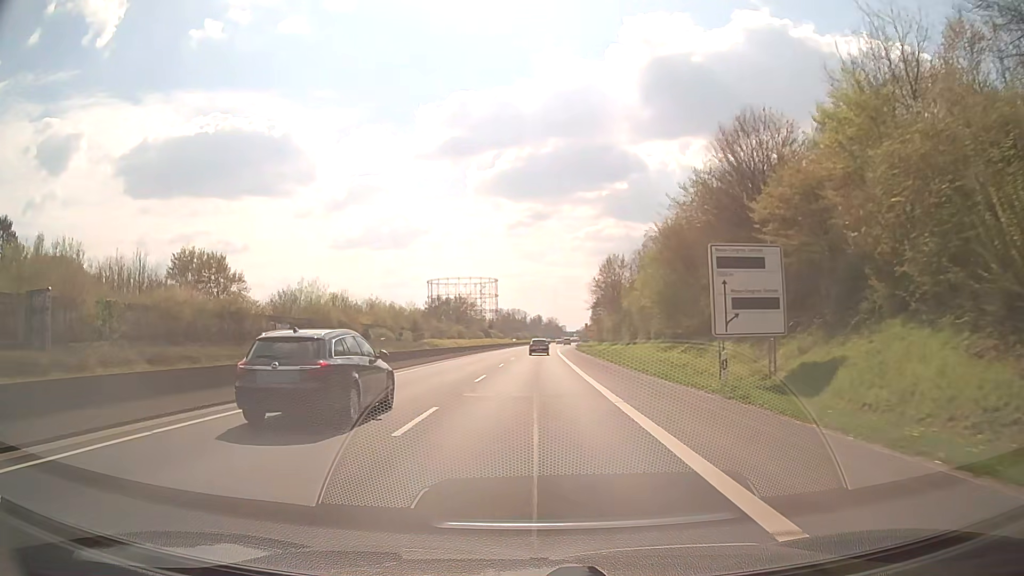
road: trunk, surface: asphalt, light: Day
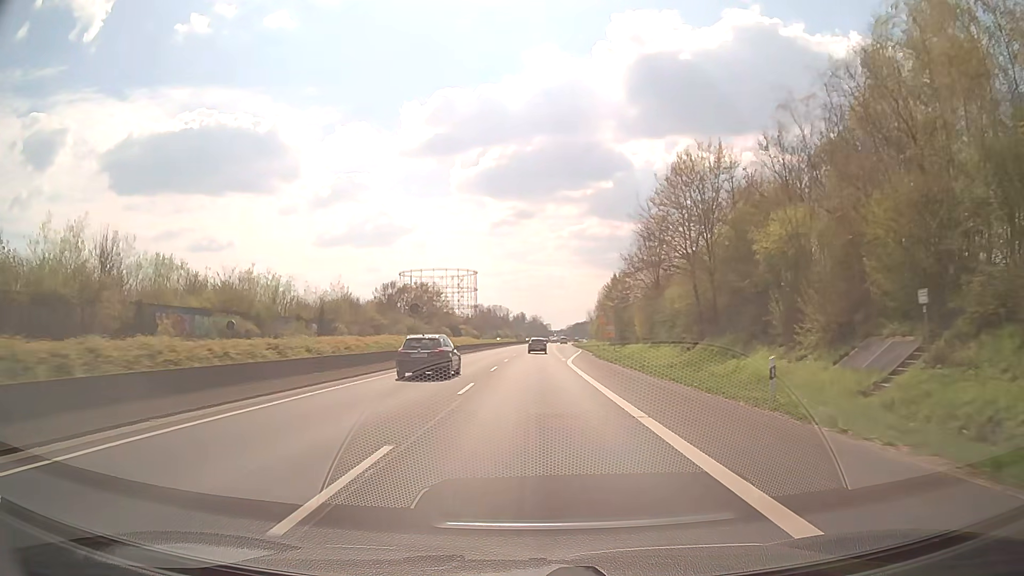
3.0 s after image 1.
(+0.4, +53.3) m; +1°
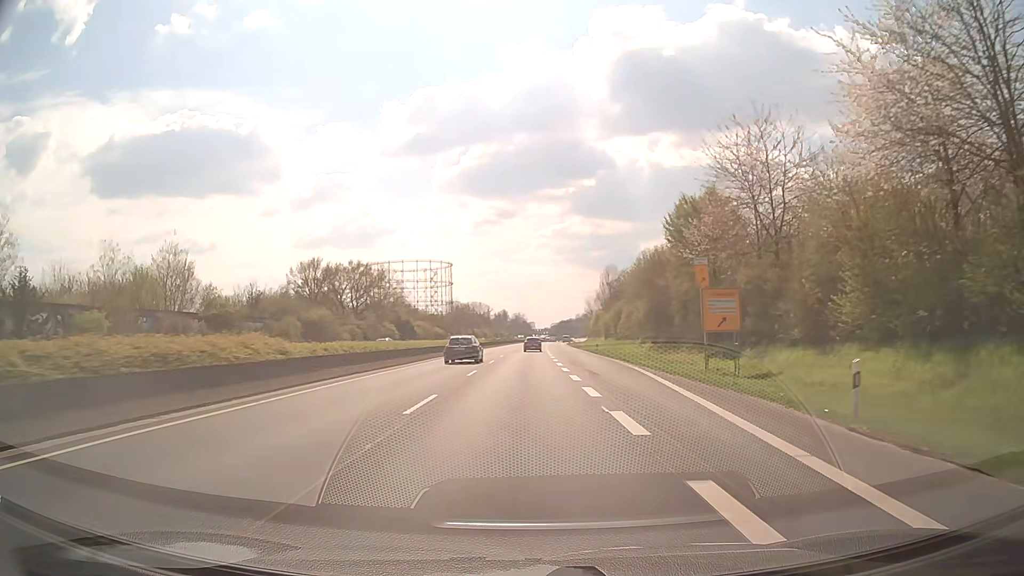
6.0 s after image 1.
(+0.8, +53.2) m; +1°
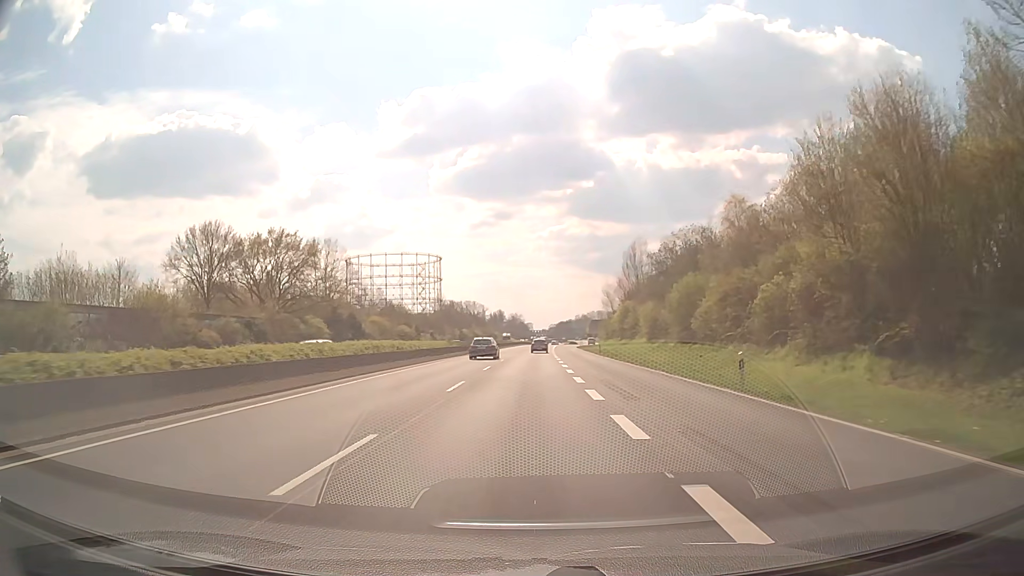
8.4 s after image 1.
(+0.1, +42.6) m; 0°
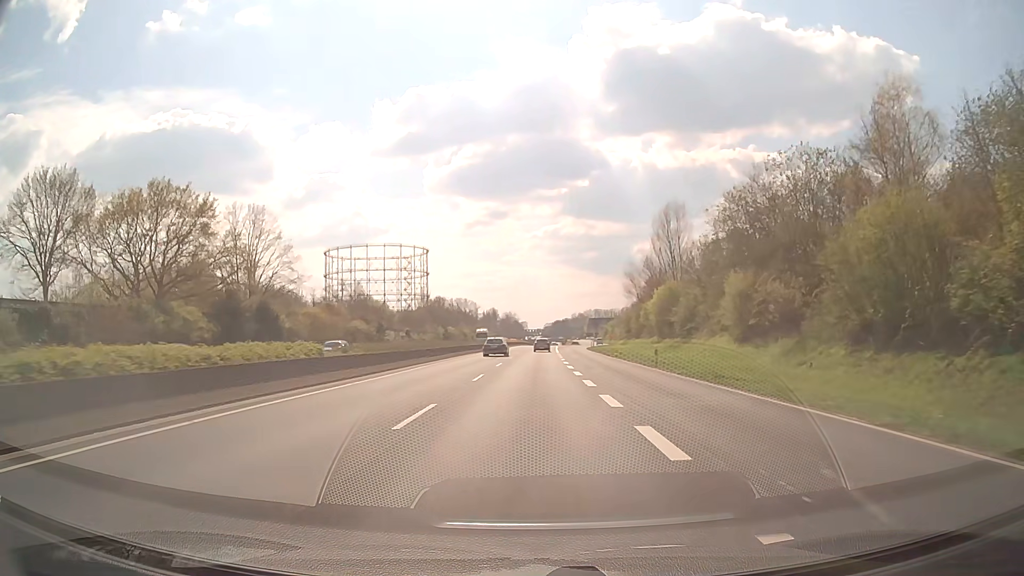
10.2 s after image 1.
(+0.1, +31.9) m; 0°
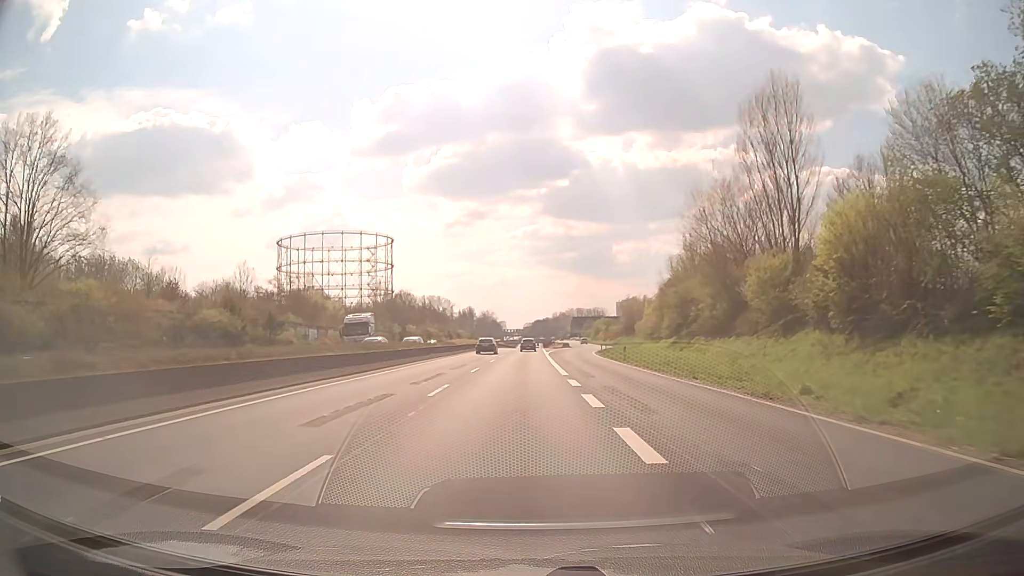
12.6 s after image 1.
(+0.7, +42.6) m; +2°
